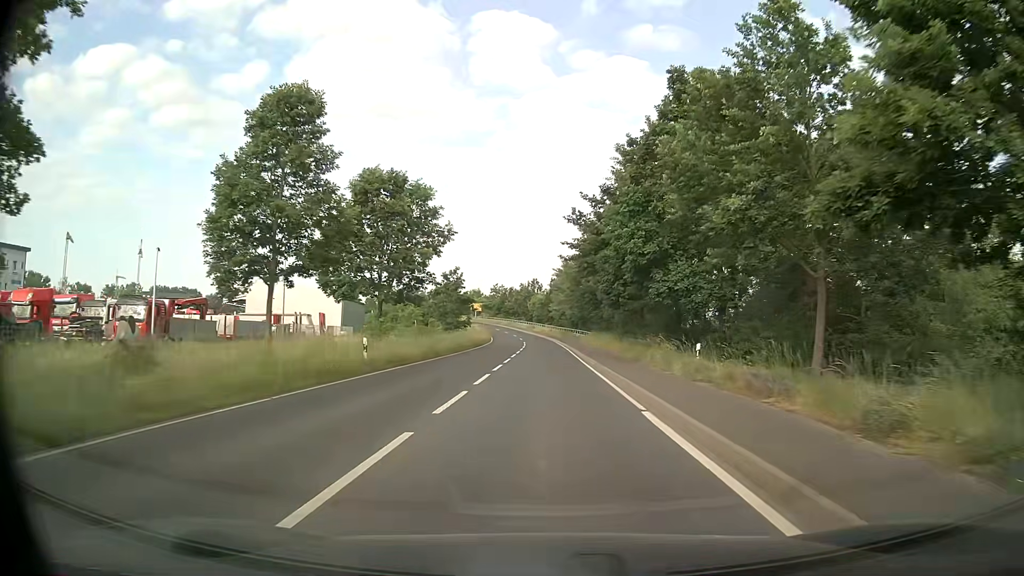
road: tertiary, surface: asphalt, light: Day
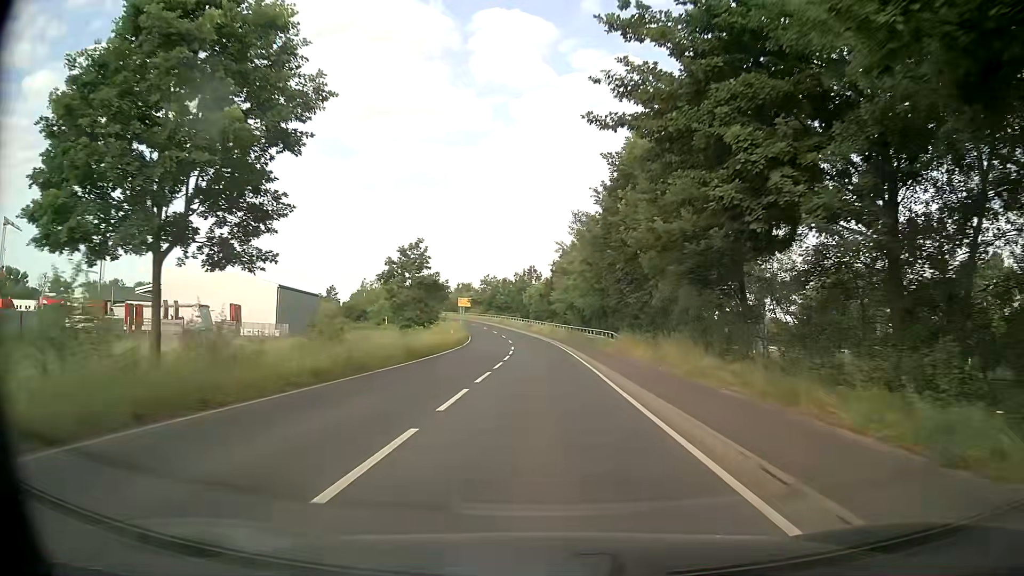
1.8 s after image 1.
(+0.1, +24.3) m; 0°
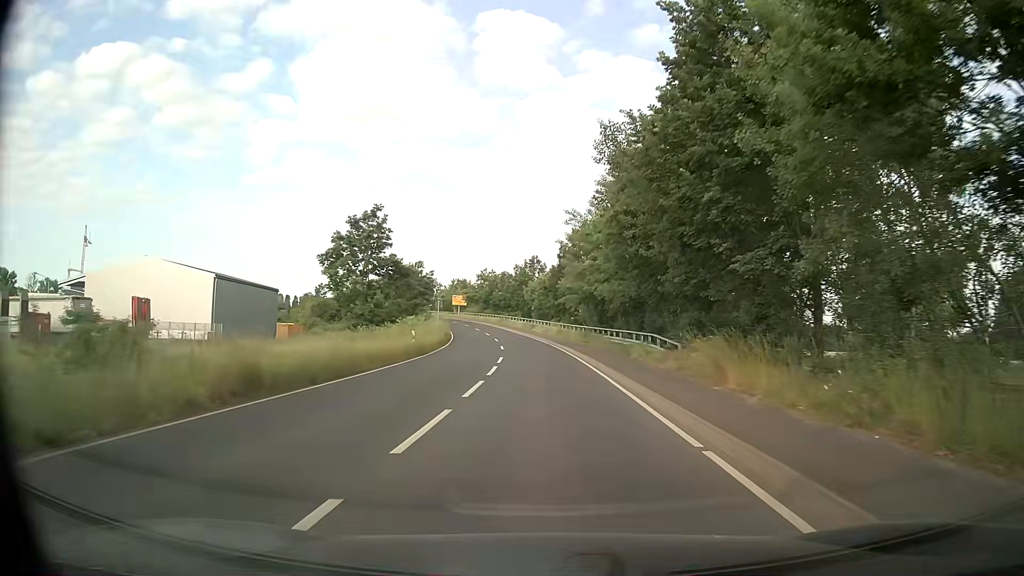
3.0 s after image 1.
(0.0, +16.2) m; 0°
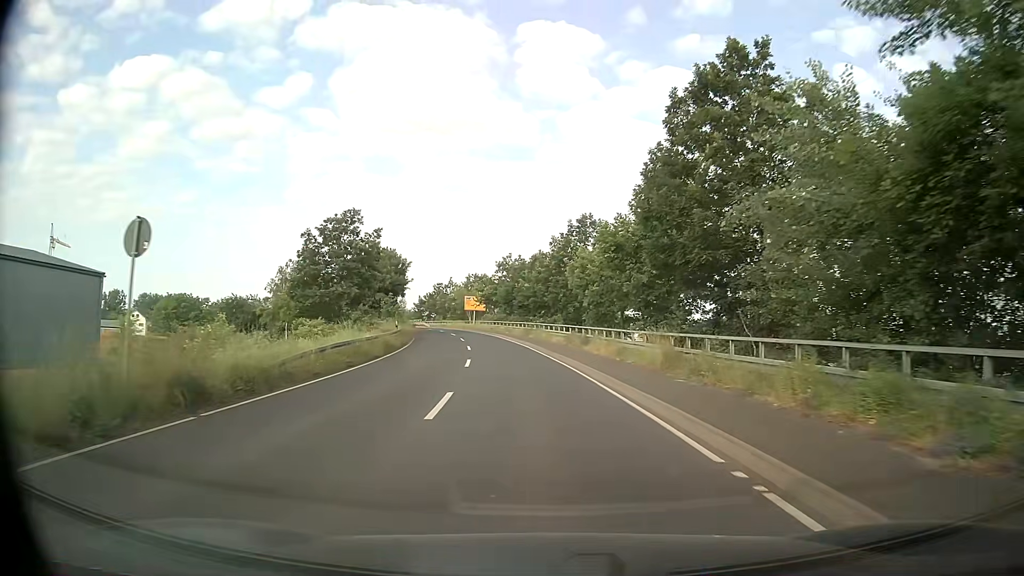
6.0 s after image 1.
(-1.2, +40.4) m; -4°
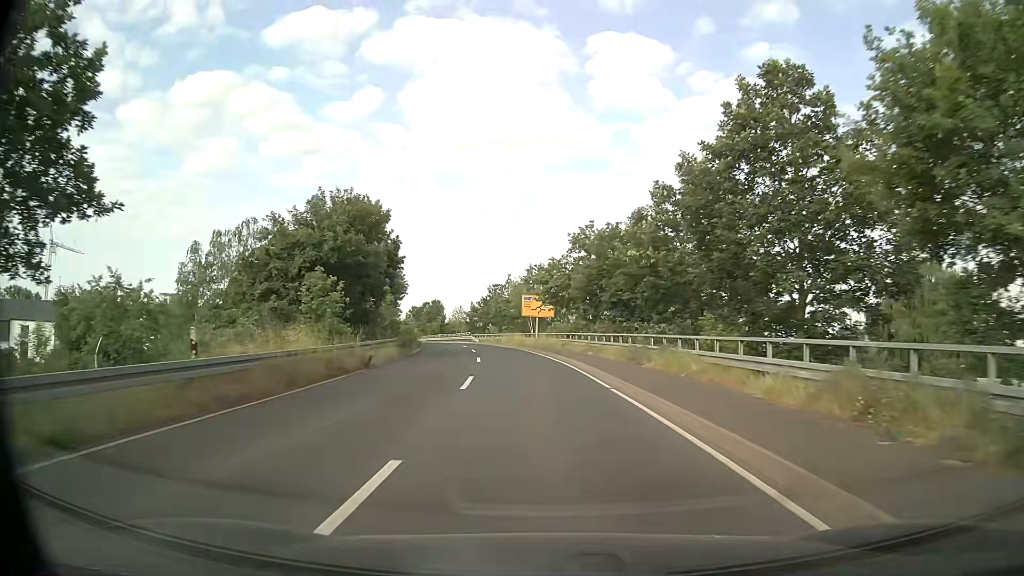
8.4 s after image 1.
(-1.8, +31.5) m; -7°
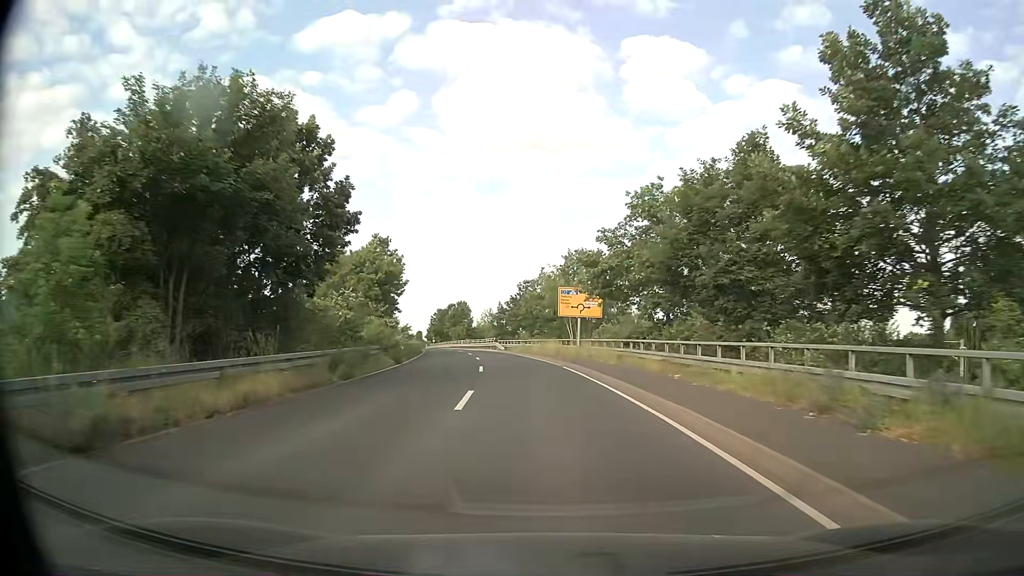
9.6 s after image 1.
(-0.5, +15.6) m; -3°
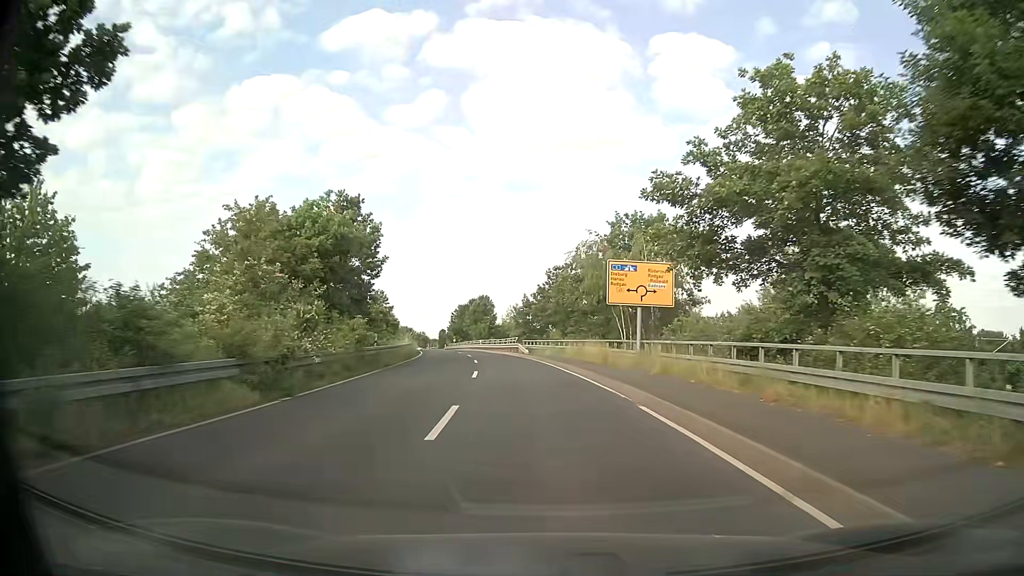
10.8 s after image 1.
(-0.2, +15.4) m; -2°
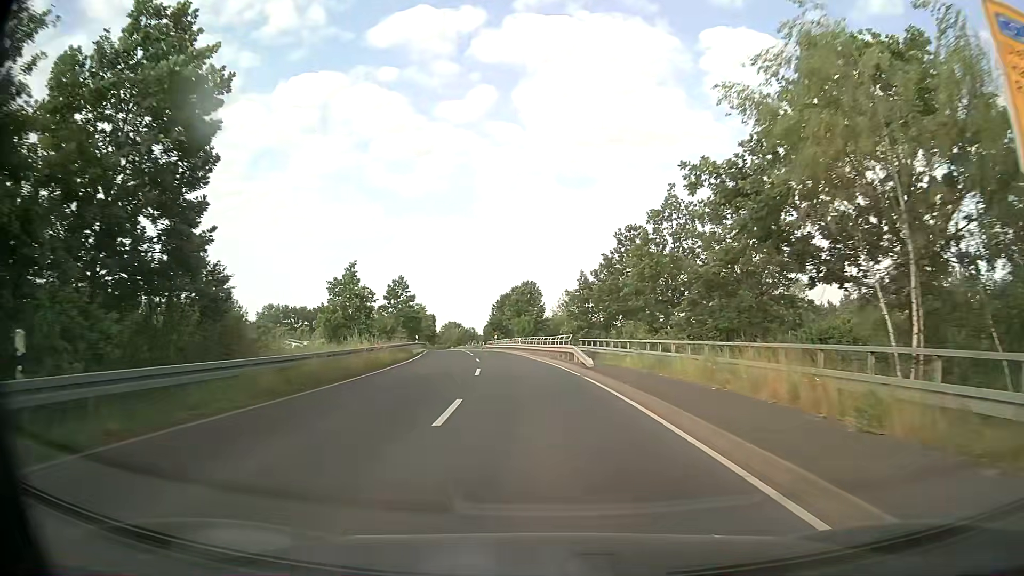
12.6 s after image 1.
(-0.9, +23.1) m; -4°
(0, +10) (-1, +20) (-2, +30) (-3, +40) (-4, +50) (-5, +60) (-7, +70) (-8, +79) (-10, +89) (-11, +99) m
